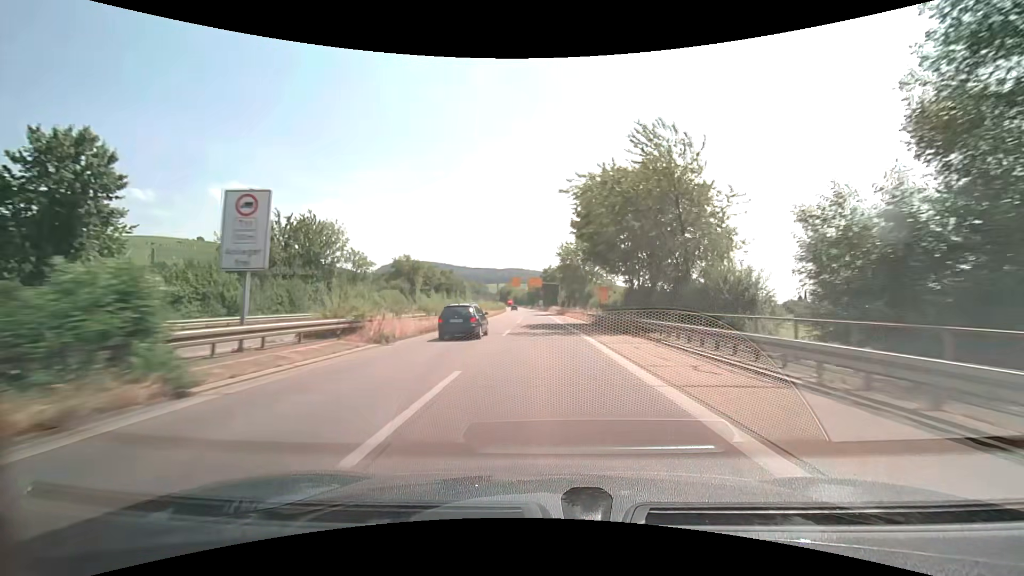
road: trunk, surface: asphalt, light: Day
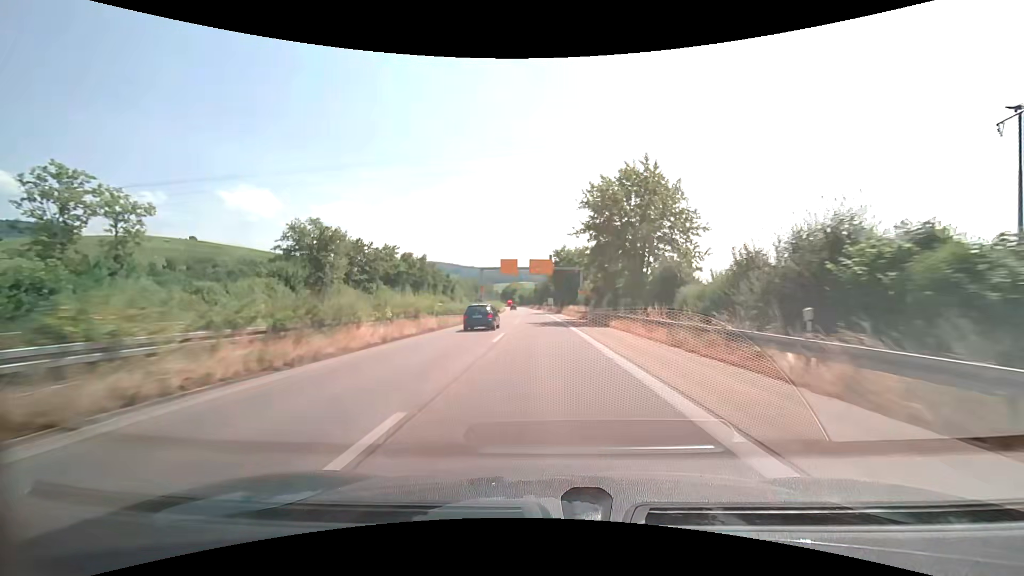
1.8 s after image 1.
(-0.4, +39.9) m; -1°
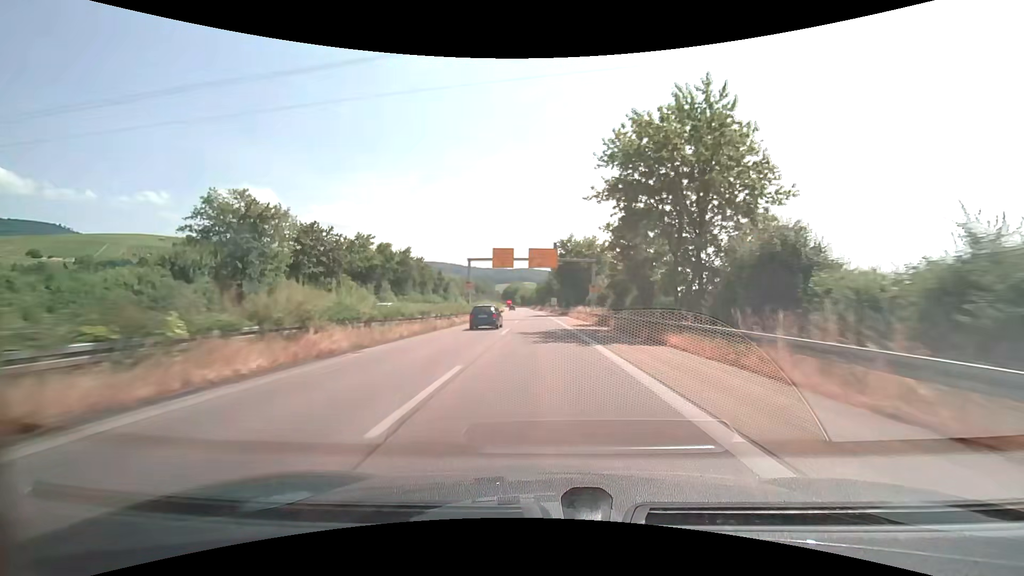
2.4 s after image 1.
(0.0, +13.2) m; 0°
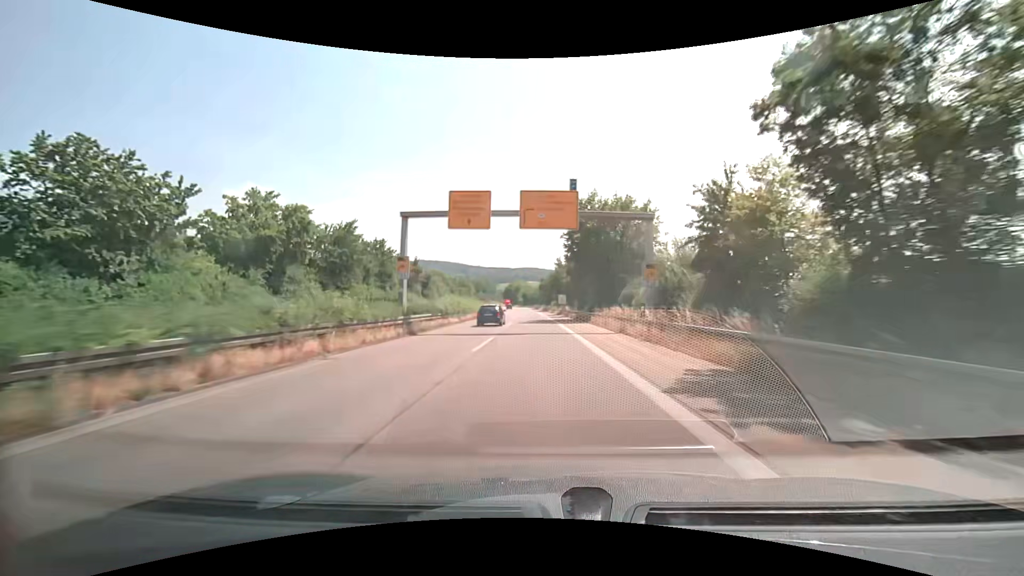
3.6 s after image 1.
(-0.1, +26.3) m; 0°
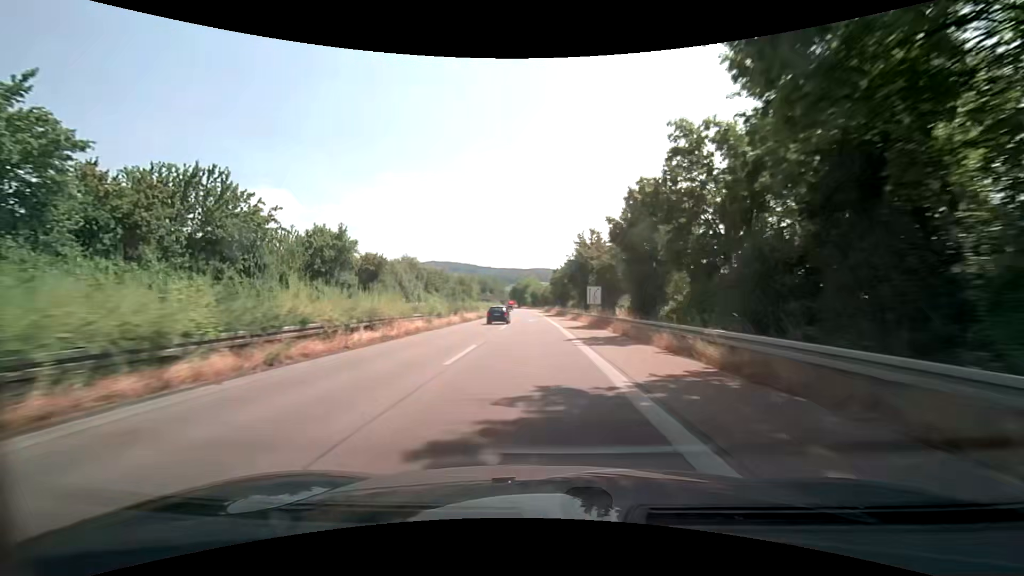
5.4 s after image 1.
(-0.4, +39.2) m; -1°
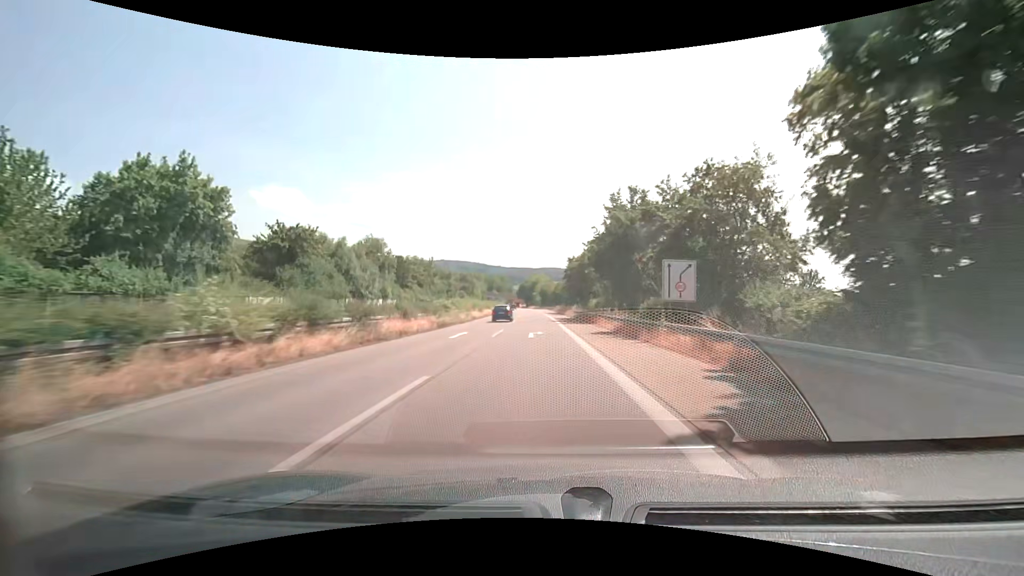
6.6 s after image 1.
(-0.3, +25.9) m; -1°
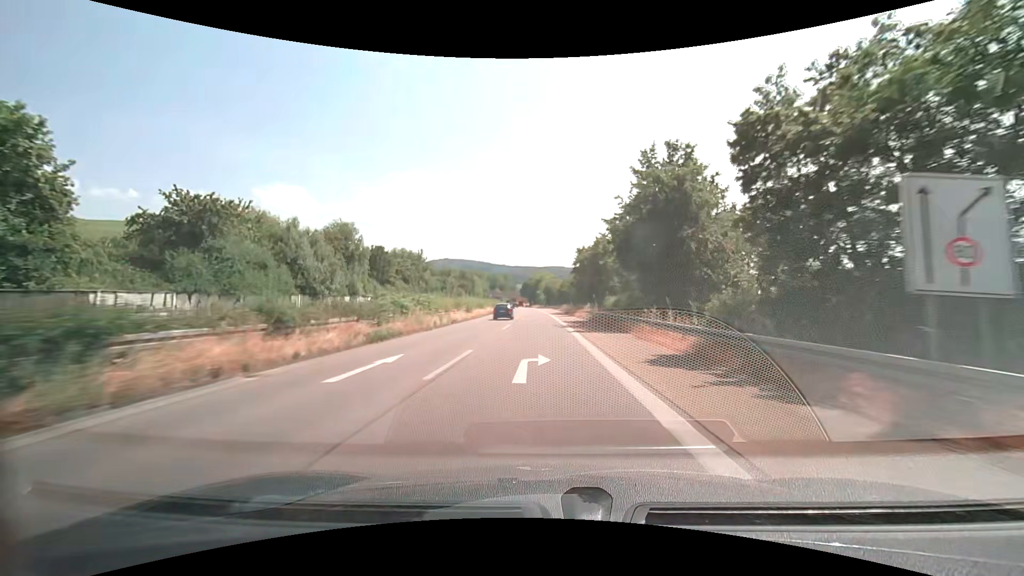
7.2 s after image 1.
(0.0, +12.9) m; 0°
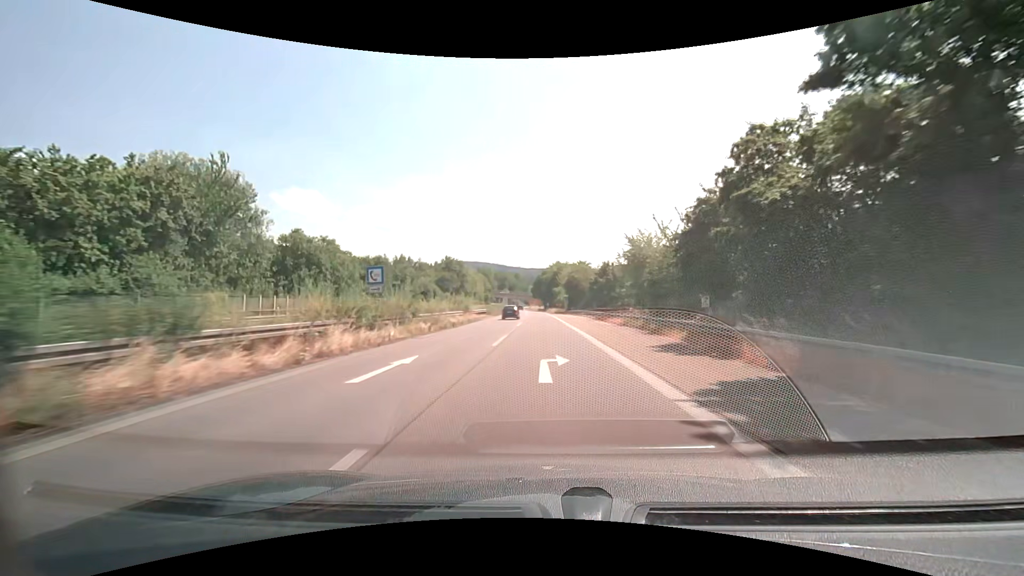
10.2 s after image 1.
(-1.2, +64.0) m; -2°
(0, +10) (0, +20) (0, +30) (0, +40) (0, +50) (0, +60) (-1, +70) (-1, +80) (-1, +90) (-1, +100) m
